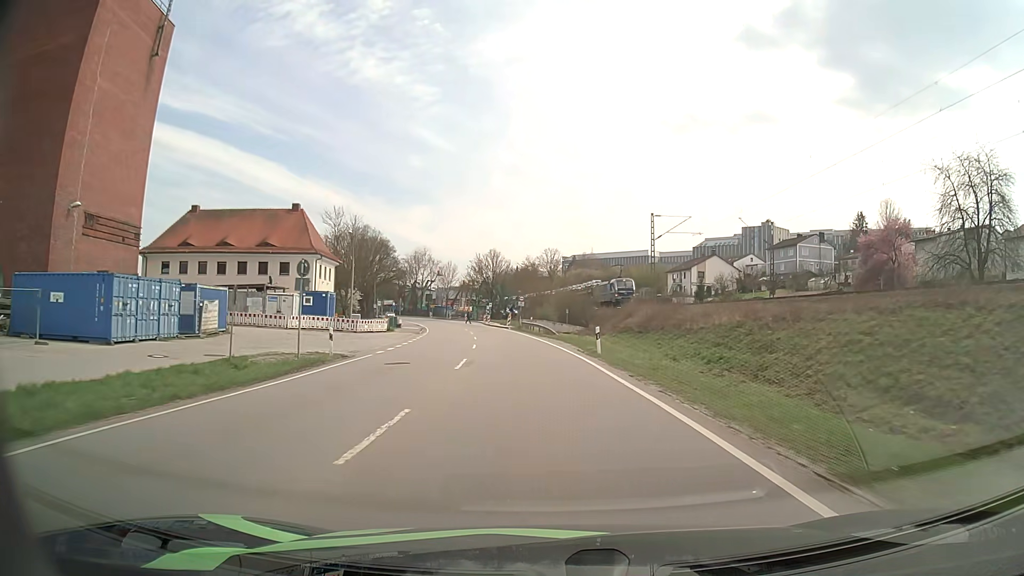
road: primary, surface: asphalt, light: Day
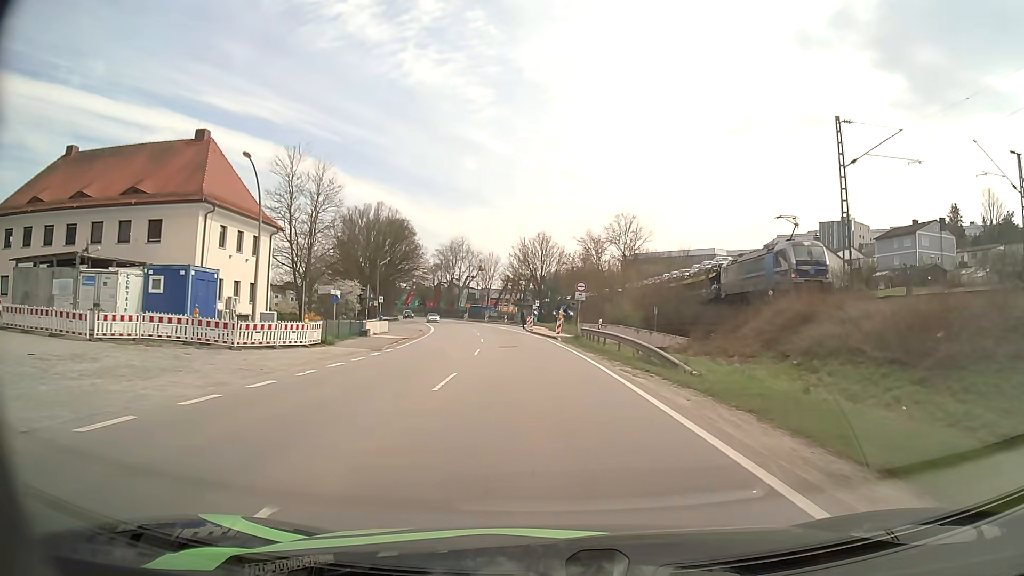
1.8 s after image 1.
(-1.2, +29.6) m; -5°
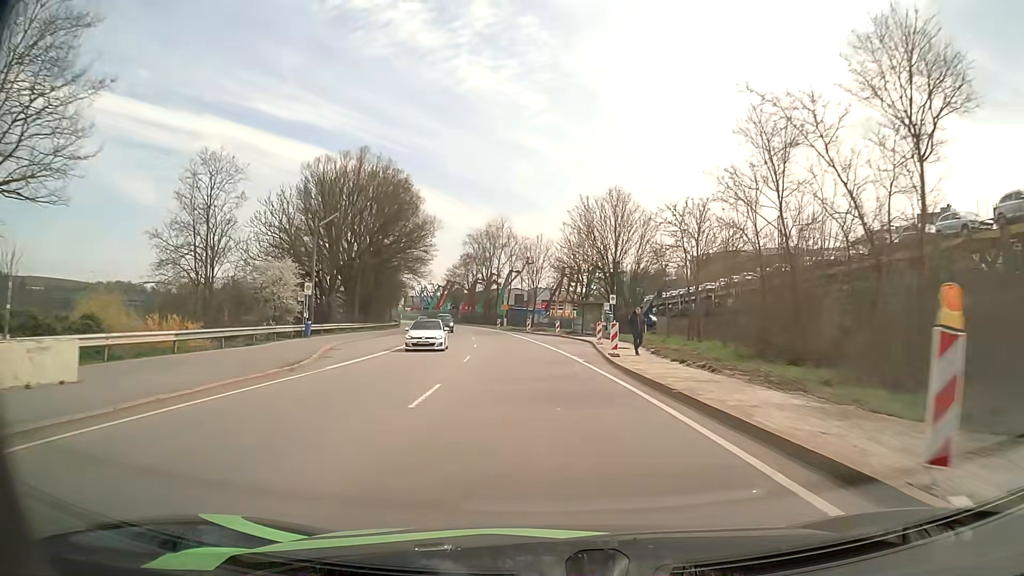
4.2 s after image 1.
(-1.6, +38.4) m; -5°
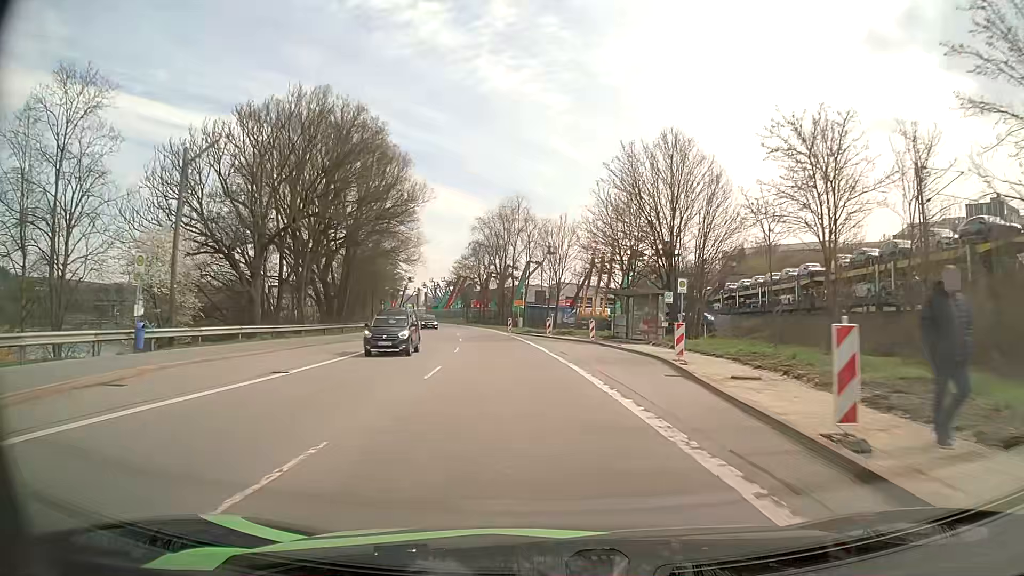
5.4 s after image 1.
(-0.2, +19.2) m; -2°
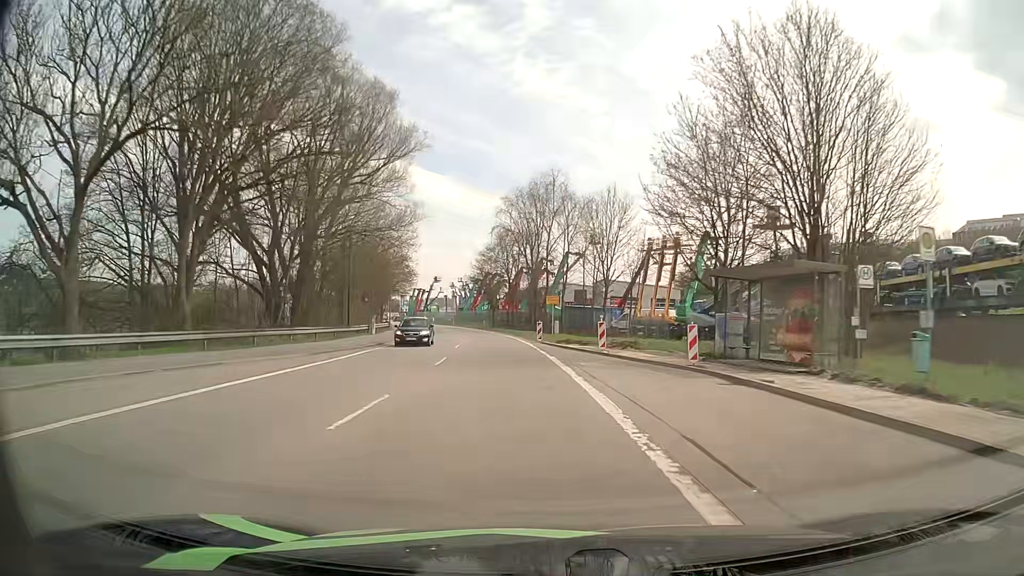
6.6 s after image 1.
(-0.5, +19.3) m; -3°
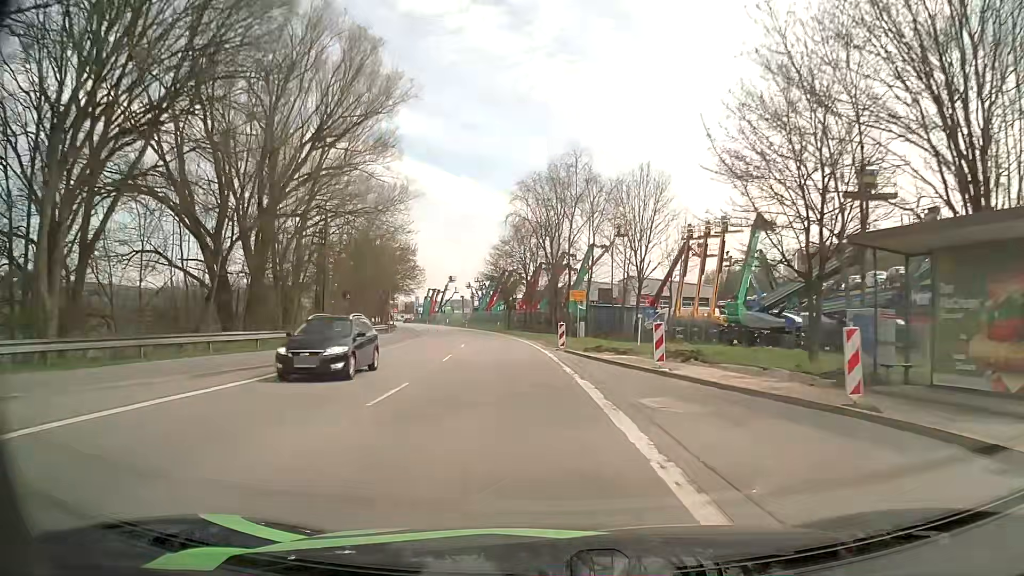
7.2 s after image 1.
(-0.1, +9.7) m; -2°
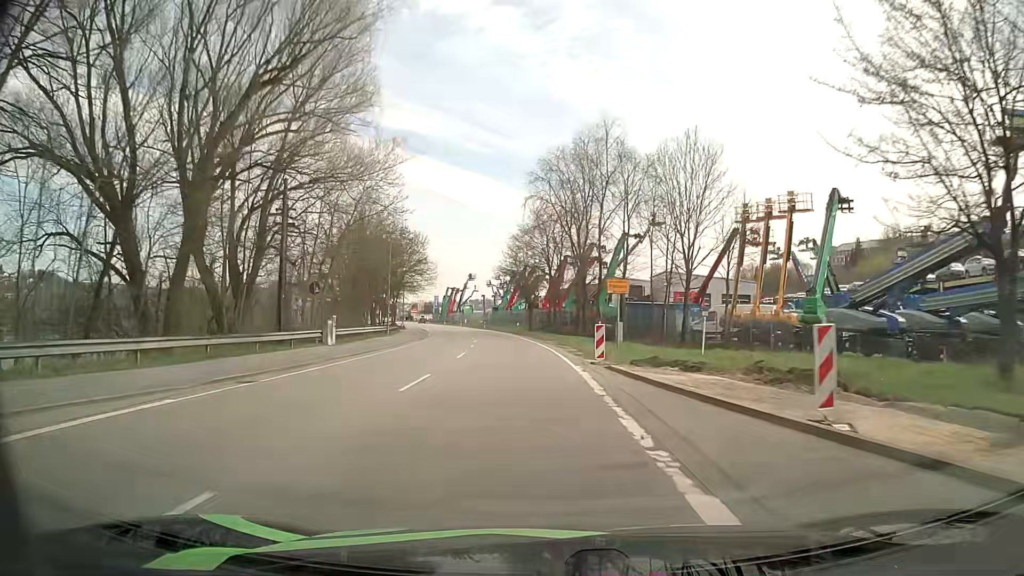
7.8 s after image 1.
(-0.2, +9.8) m; -2°
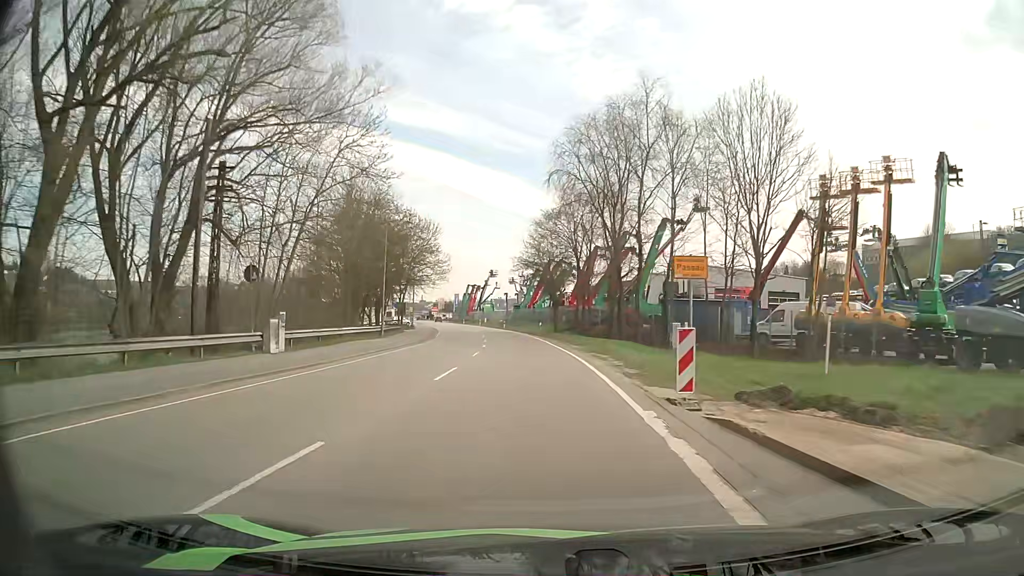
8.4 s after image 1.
(-0.2, +9.7) m; -3°
(0, +10) (0, +20) (-1, +30) (-2, +40) (-2, +50) (-4, +60) (-5, +70) (-7, +80) (-8, +89) (-10, +99) m
